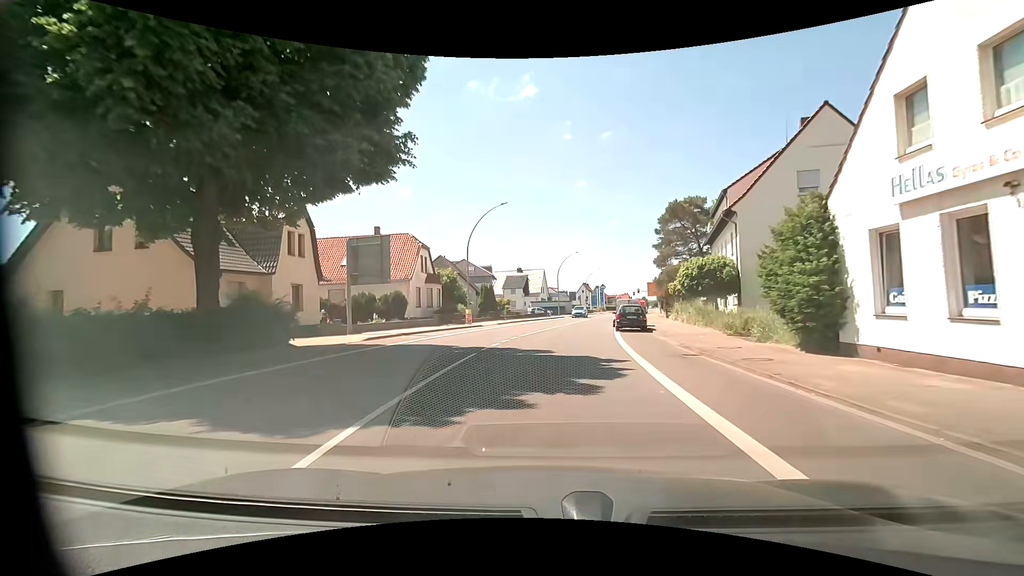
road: primary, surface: asphalt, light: Day
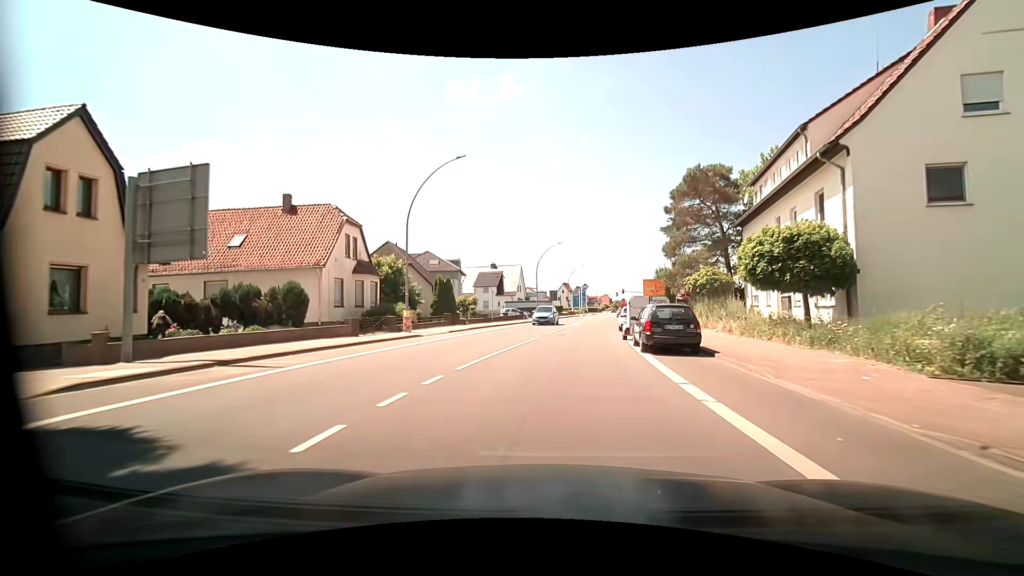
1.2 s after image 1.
(+0.3, +12.8) m; +3°
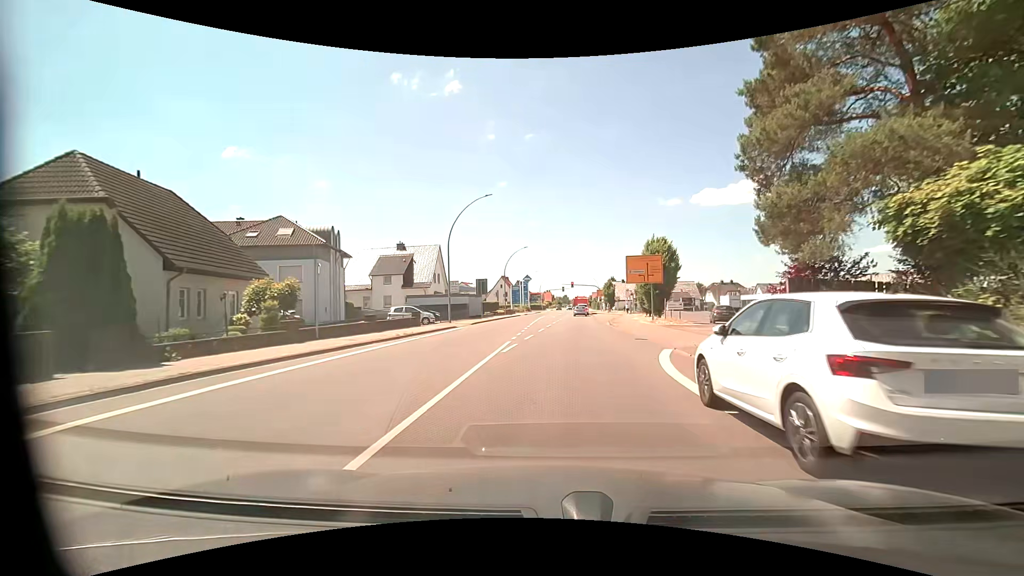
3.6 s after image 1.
(+1.6, +26.2) m; +7°
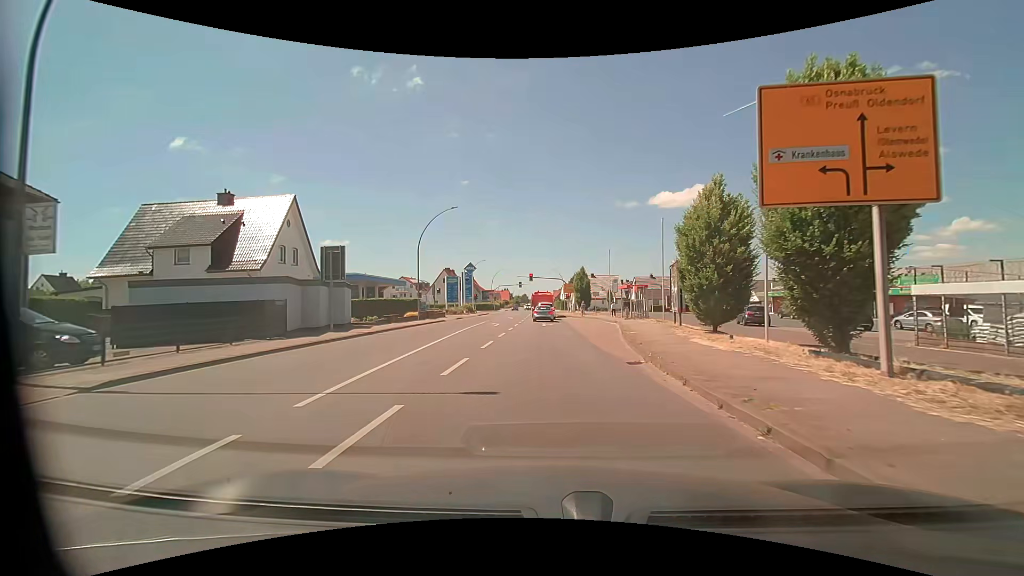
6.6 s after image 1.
(+1.7, +28.2) m; +5°
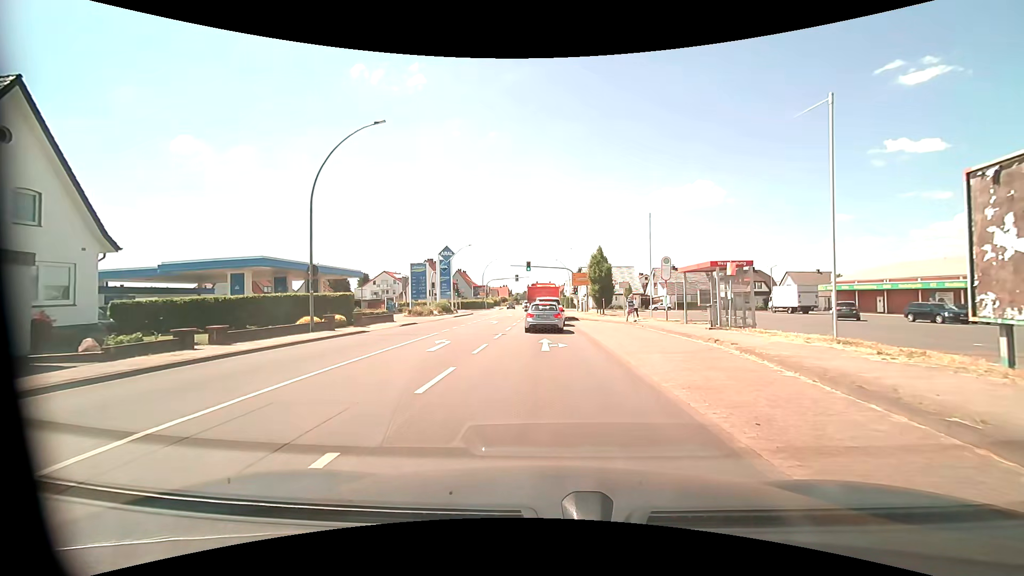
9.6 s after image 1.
(-0.1, +19.7) m; 0°
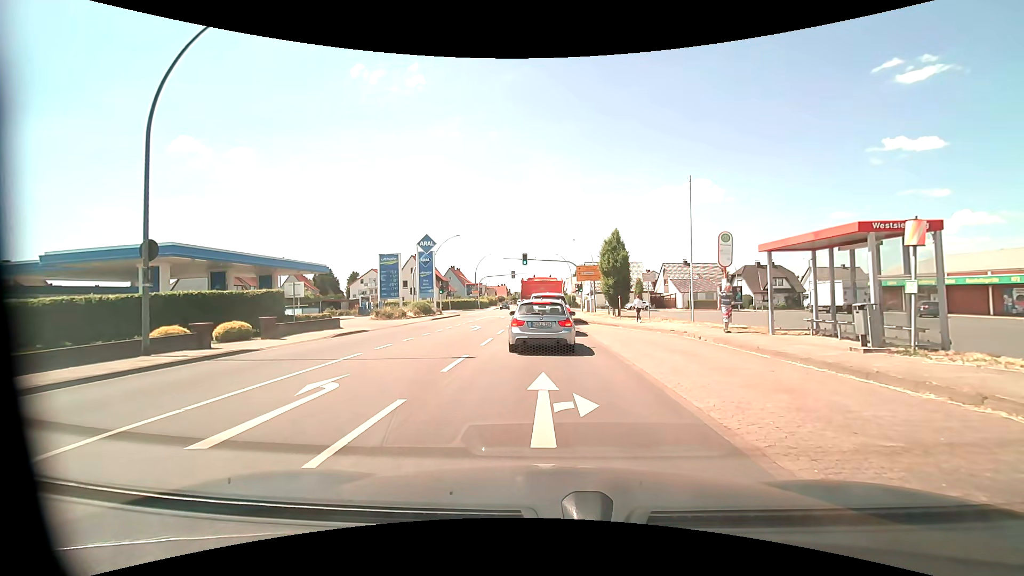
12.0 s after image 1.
(0.0, +9.3) m; +1°
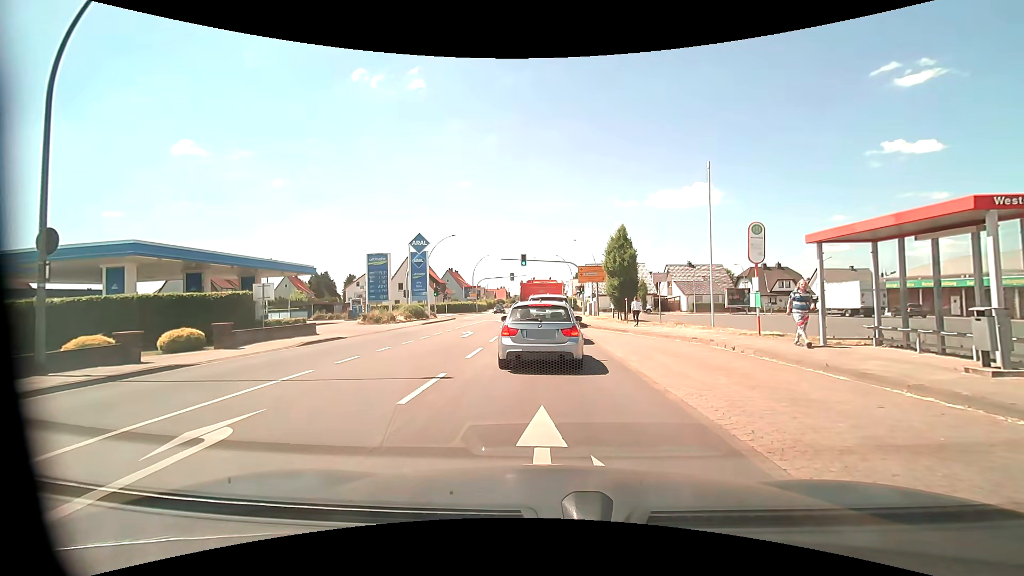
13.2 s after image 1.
(0.0, +2.8) m; -2°
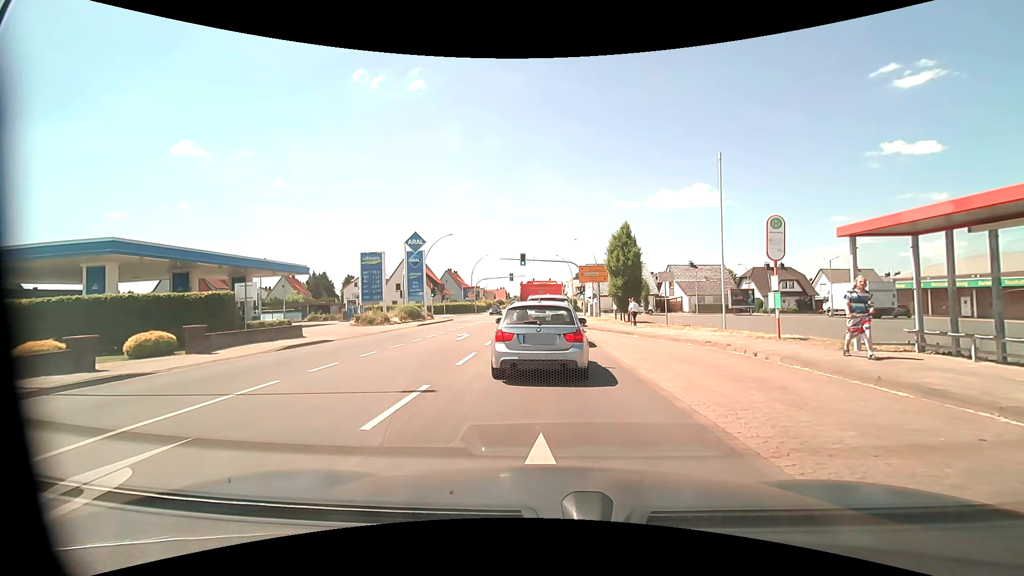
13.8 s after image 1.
(0.0, +1.4) m; +1°
(0, +10) (0, +20) (0, +30) (0, +40) (-1, +50) (-1, +60) (-1, +70) (-1, +80) (-1, +90) (-1, +100) m
